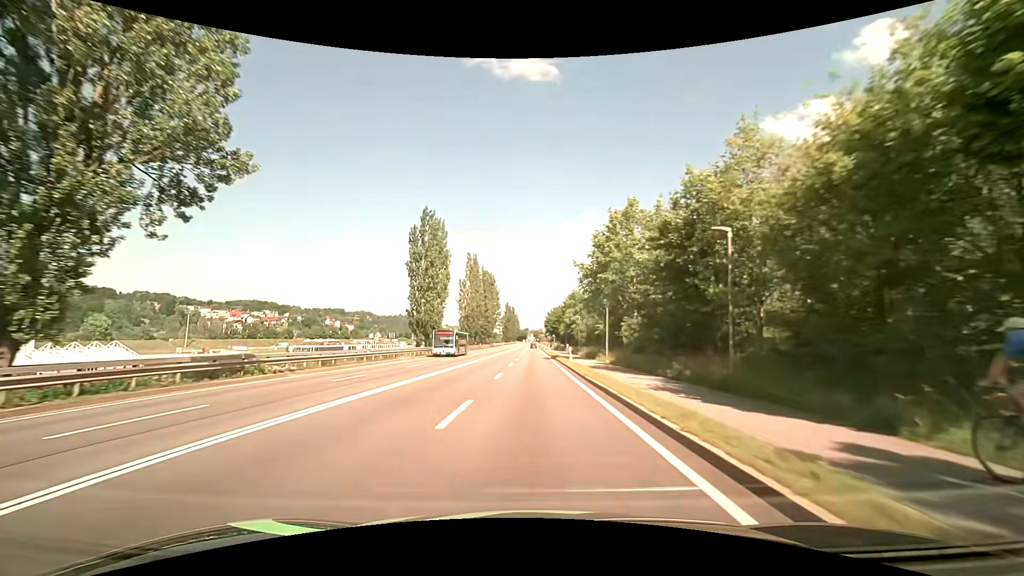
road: primary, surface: asphalt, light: Day
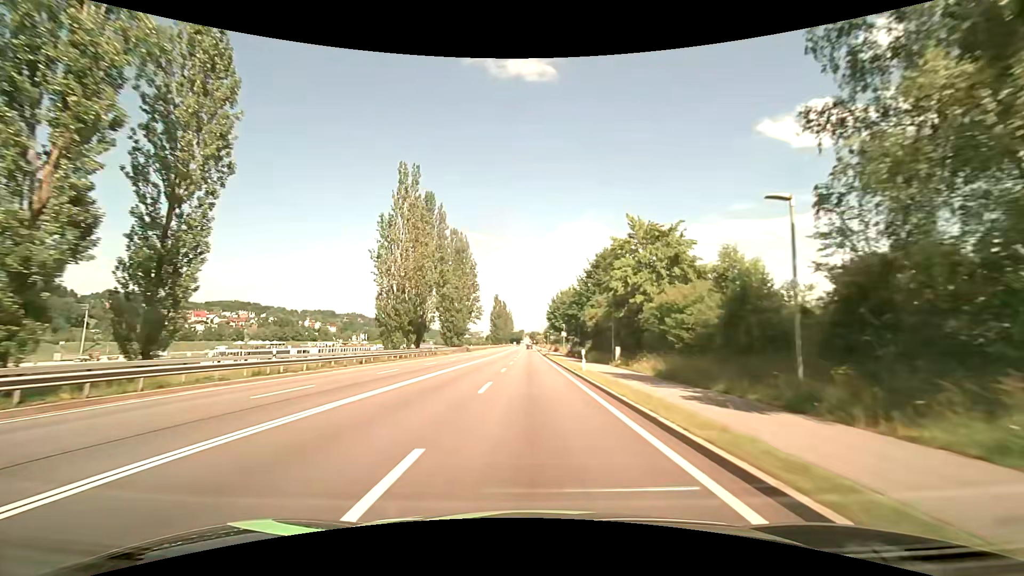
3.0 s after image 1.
(-0.3, +53.8) m; 0°
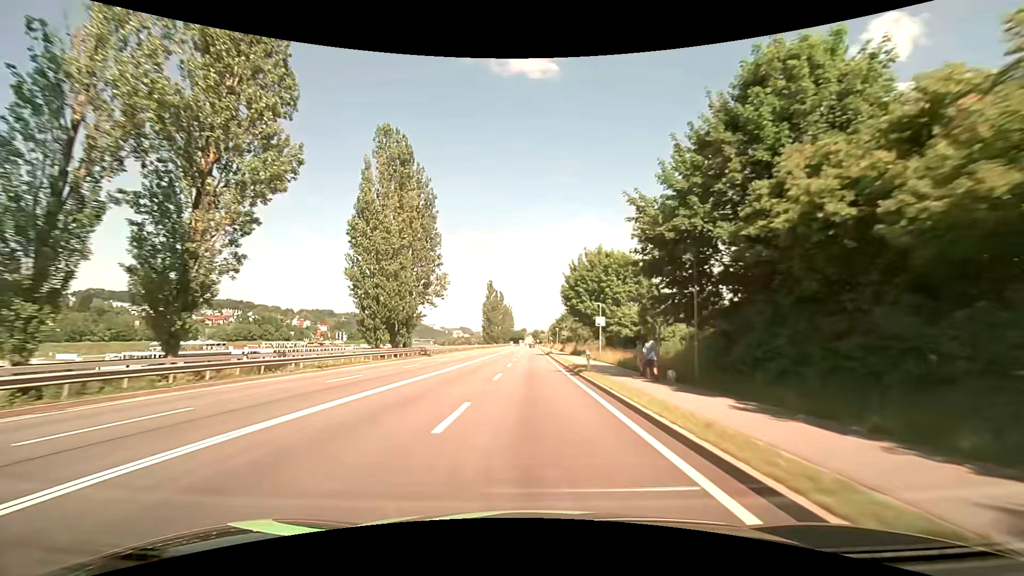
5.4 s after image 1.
(-0.1, +42.9) m; 0°
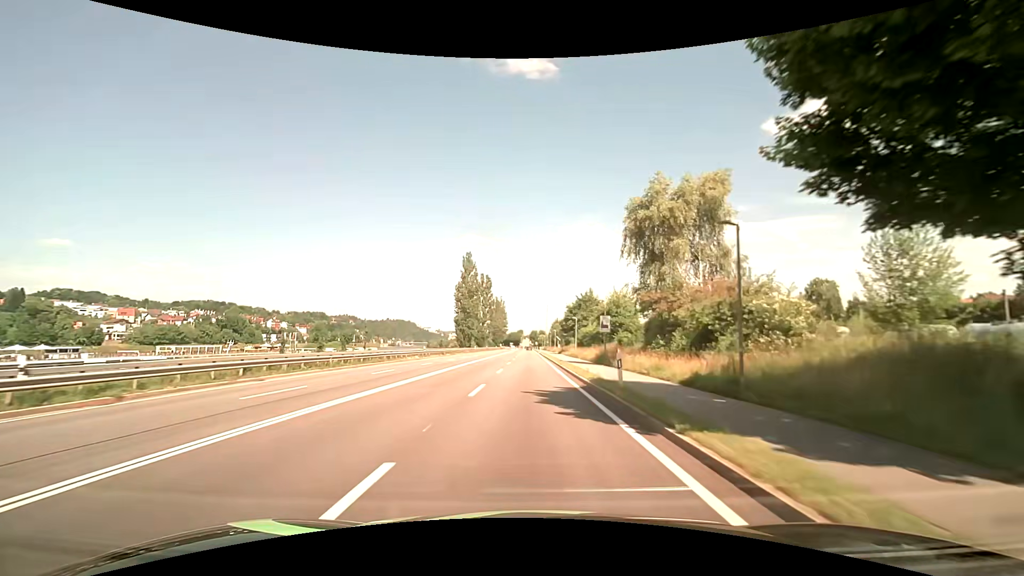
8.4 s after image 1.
(+0.2, +53.6) m; 0°
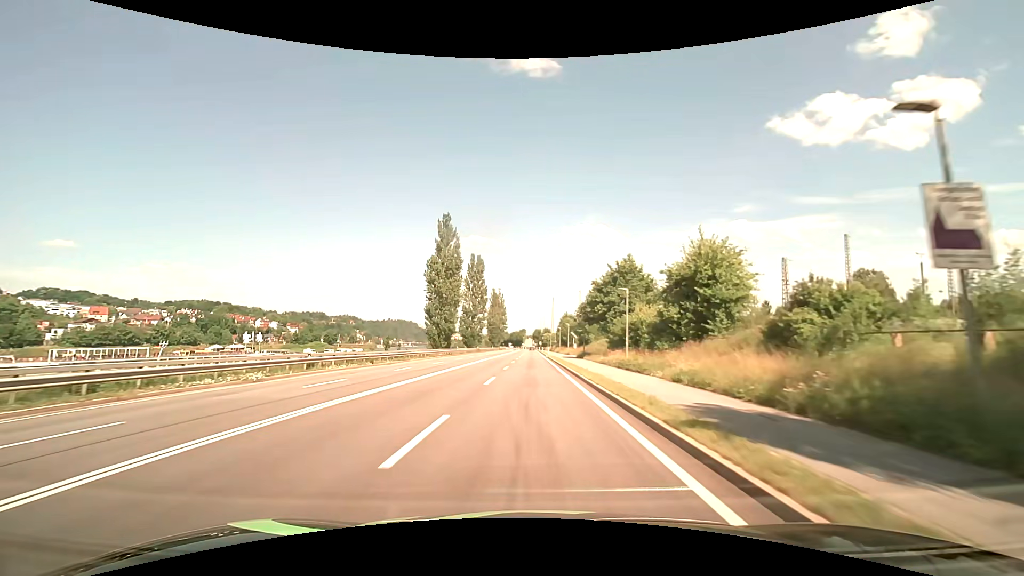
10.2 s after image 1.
(0.0, +32.2) m; 0°
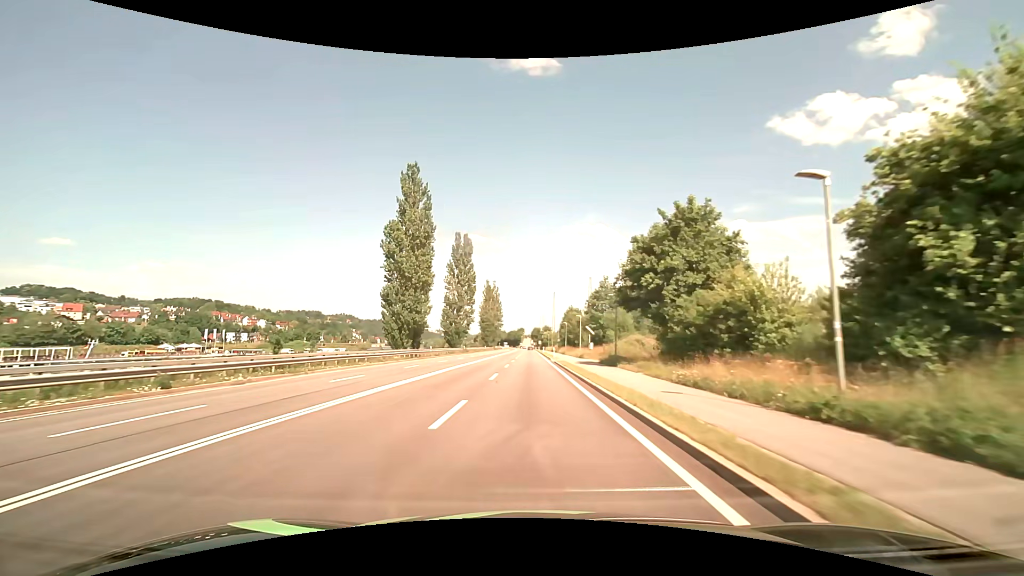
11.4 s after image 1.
(+0.1, +21.5) m; 0°
